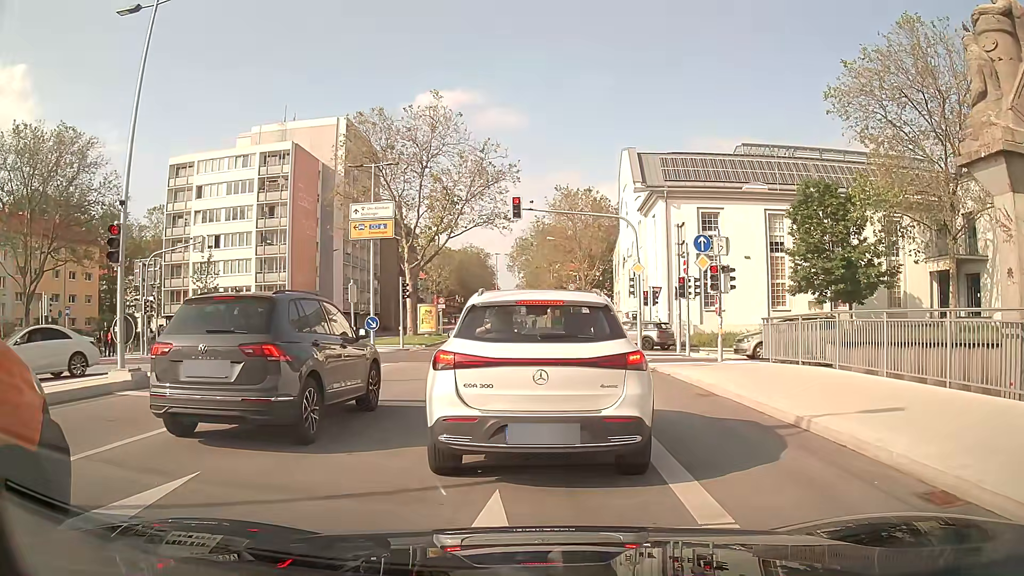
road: secondary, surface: asphalt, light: Day
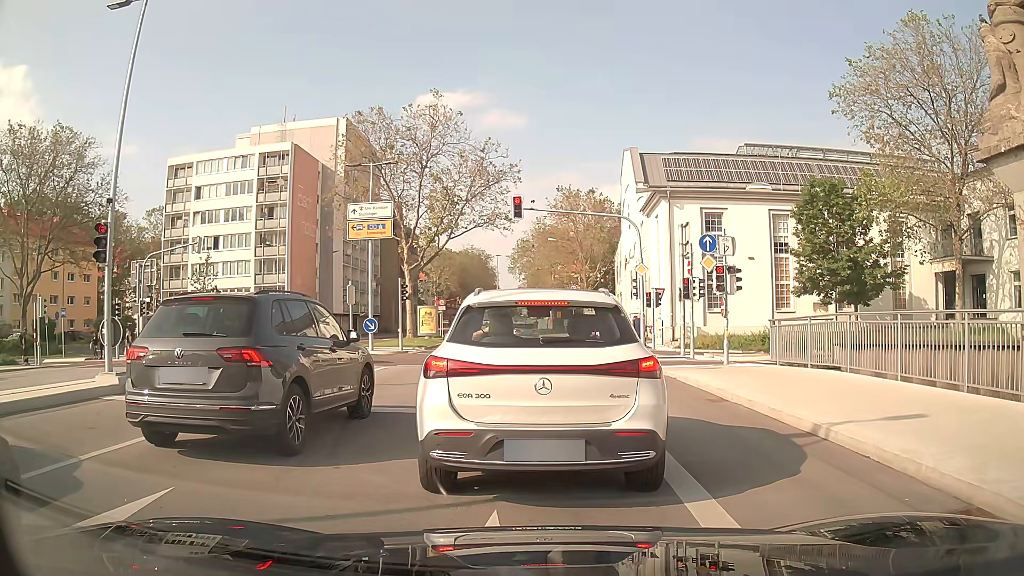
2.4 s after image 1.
(0.0, +0.6) m; 0°
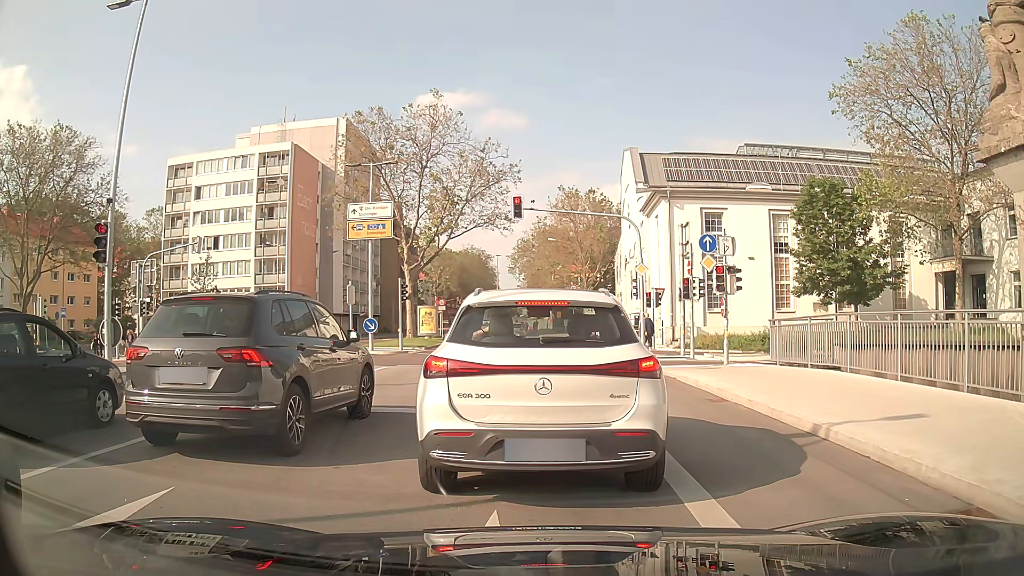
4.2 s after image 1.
(0.0, 0.0) m; 0°
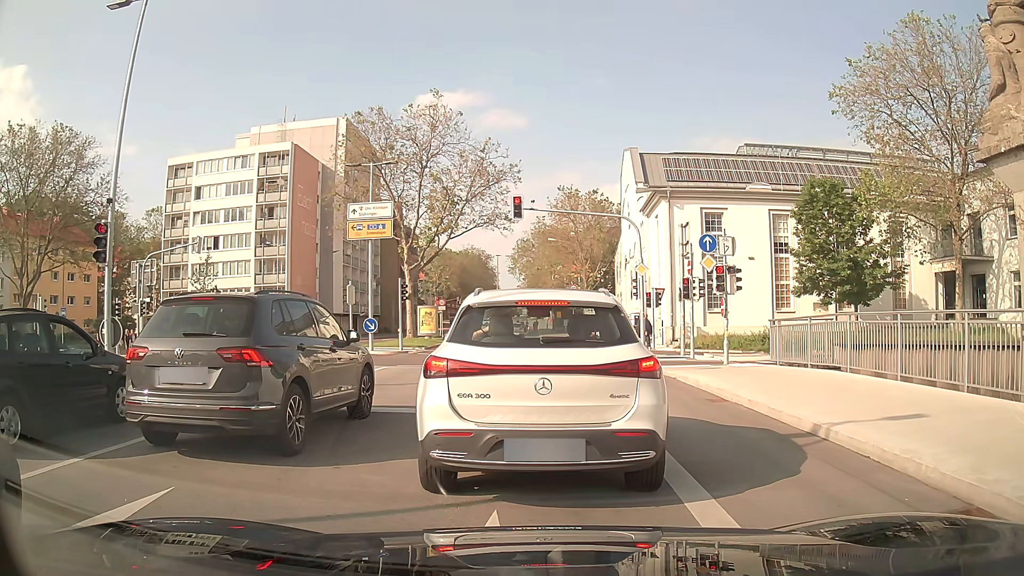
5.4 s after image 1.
(0.0, 0.0) m; 0°
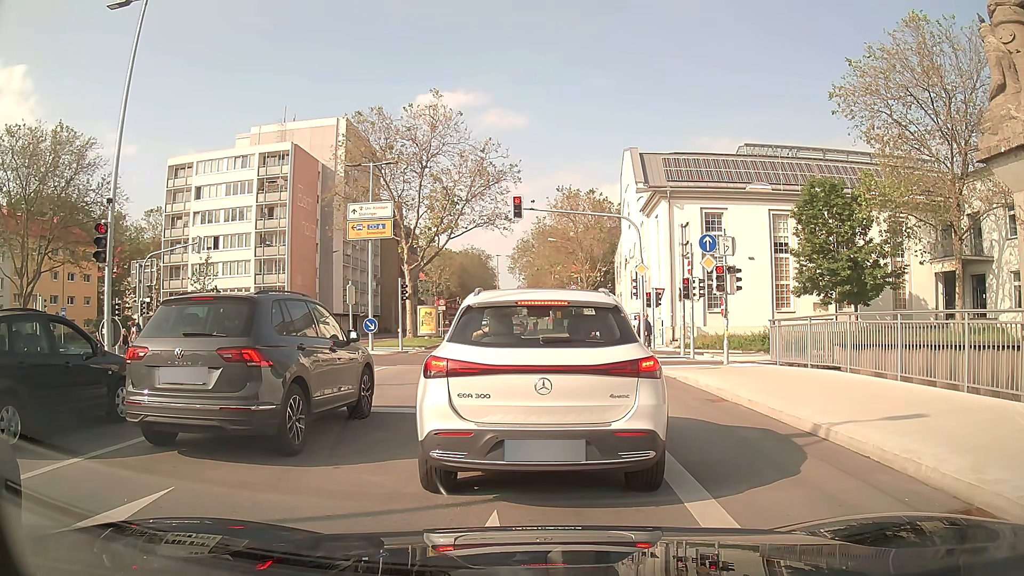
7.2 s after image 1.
(0.0, 0.0) m; 0°
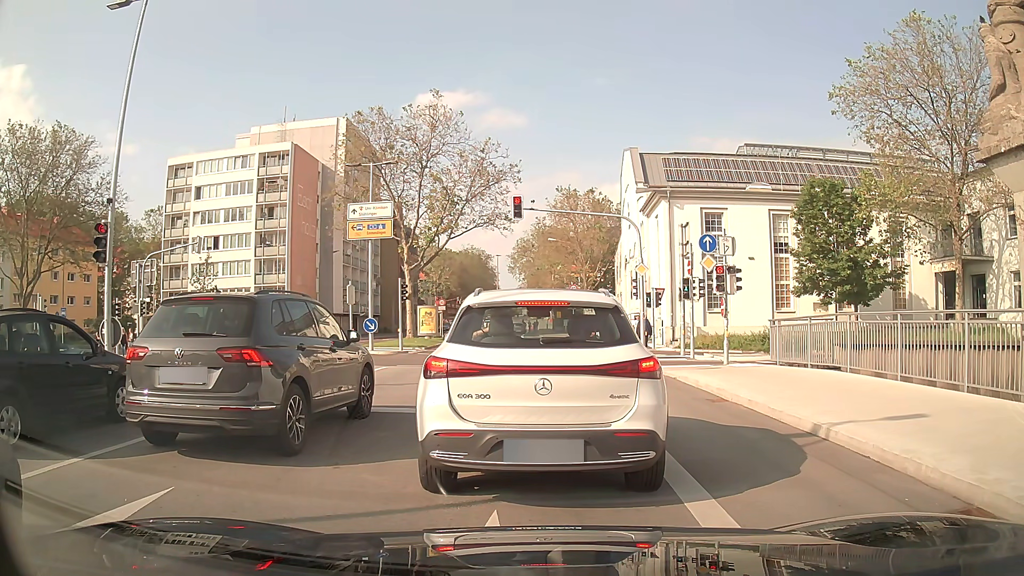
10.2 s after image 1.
(0.0, 0.0) m; 0°
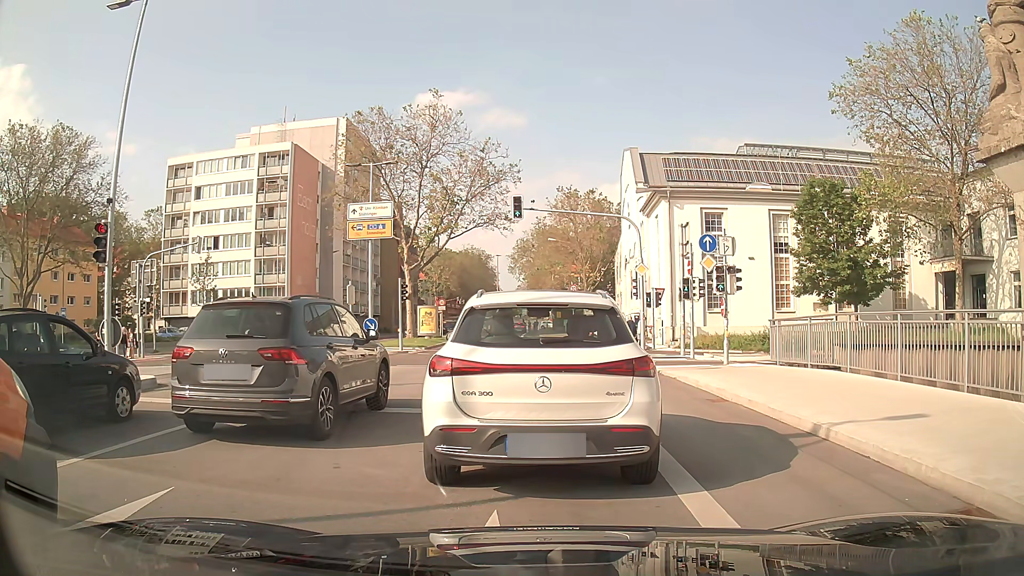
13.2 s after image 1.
(0.0, 0.0) m; 0°
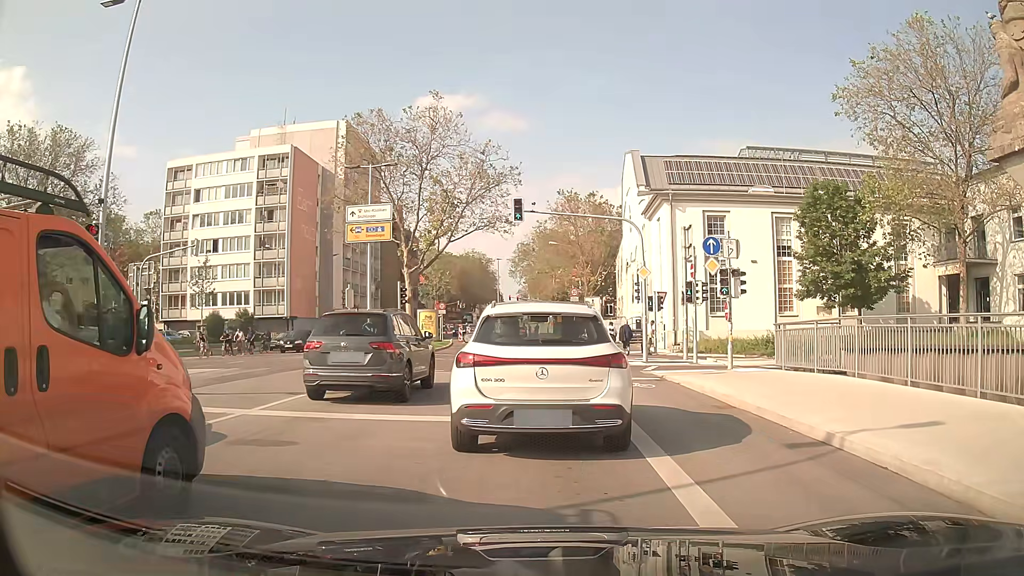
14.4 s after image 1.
(0.0, +0.4) m; 0°
(0, +10) (0, +20) (0, +30) (-1, +40) (-1, +50) (-2, +60) (-2, +70) (-2, +80) (-2, +90) (-1, +100) m
